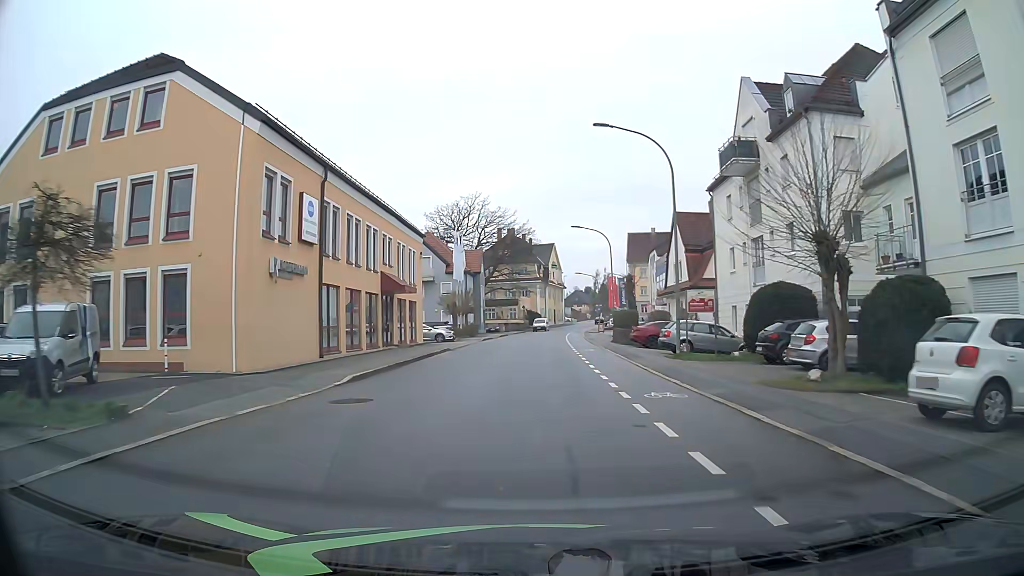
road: tertiary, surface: asphalt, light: Day
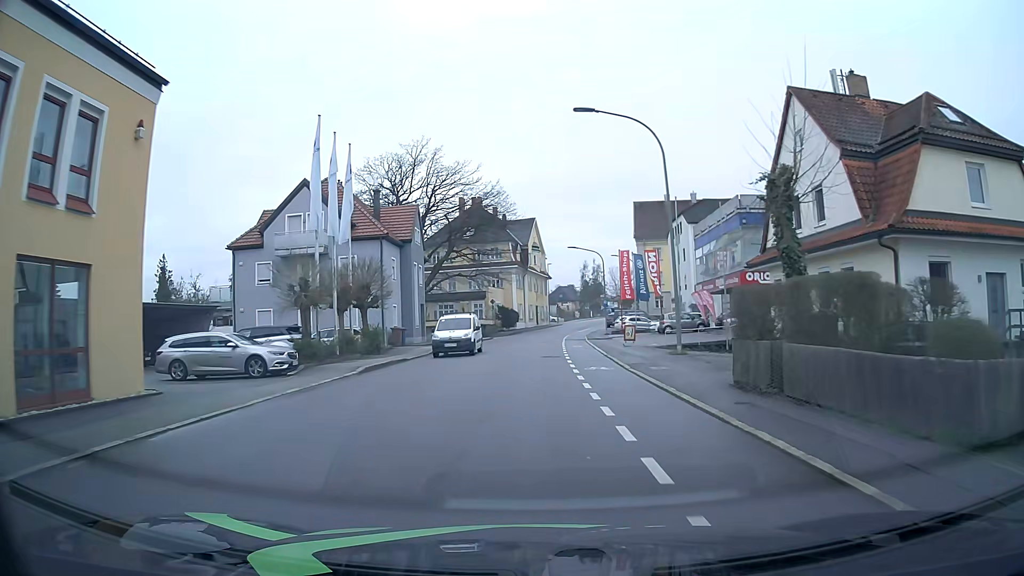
(+0.5, +30.7) m; +2°
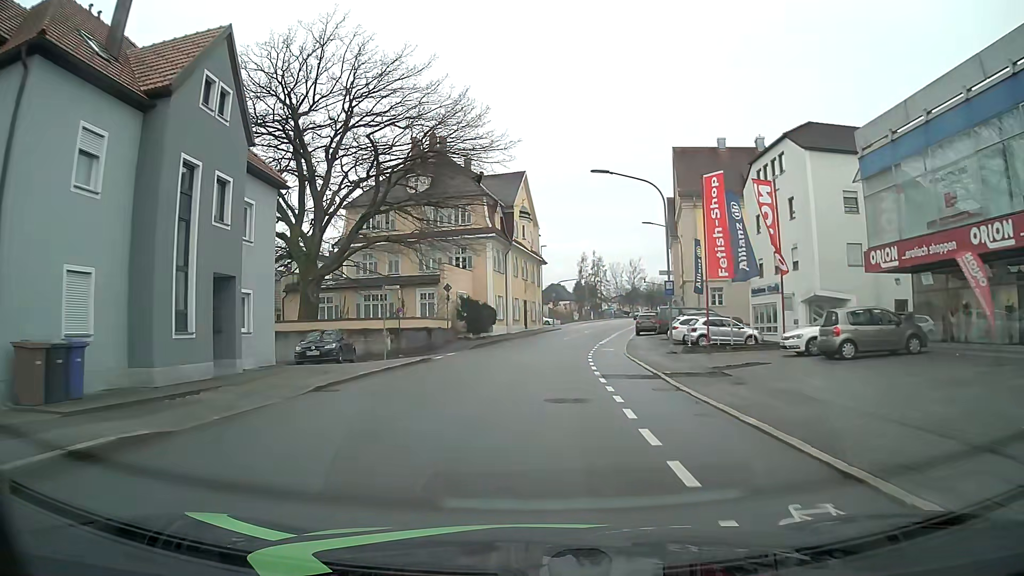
(-0.1, +30.5) m; 0°
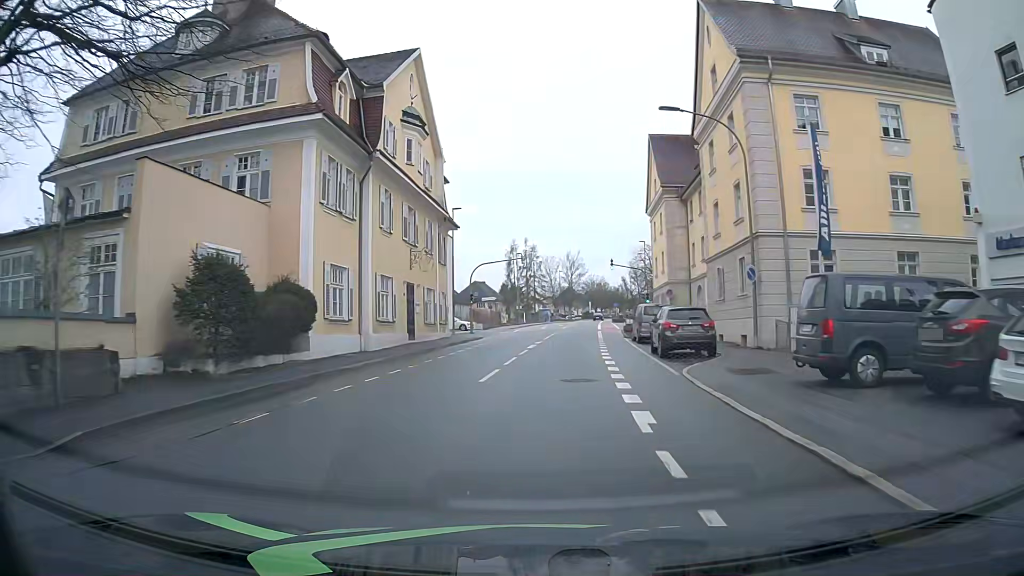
(+1.5, +30.4) m; +6°
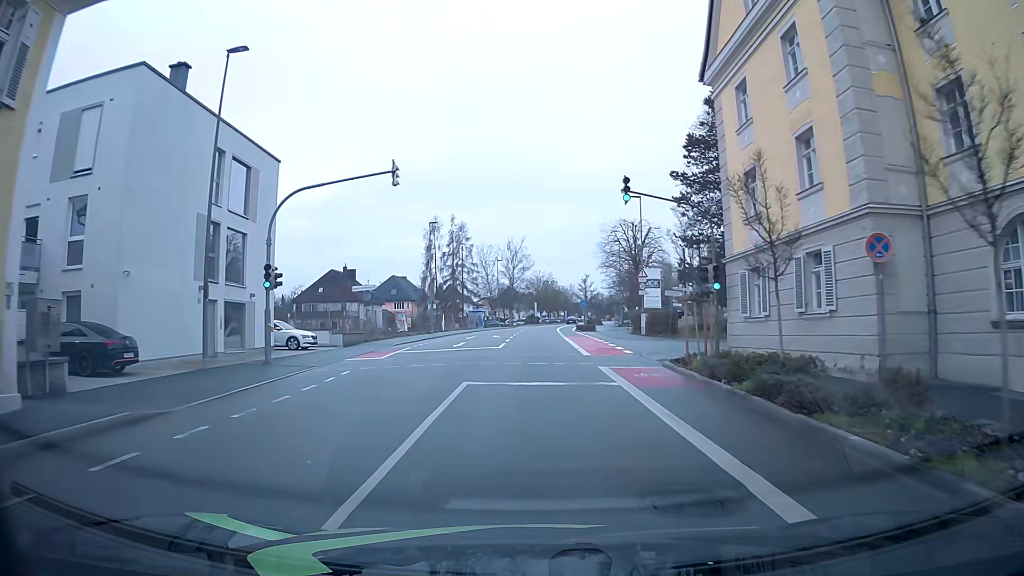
(+1.8, +34.9) m; +5°
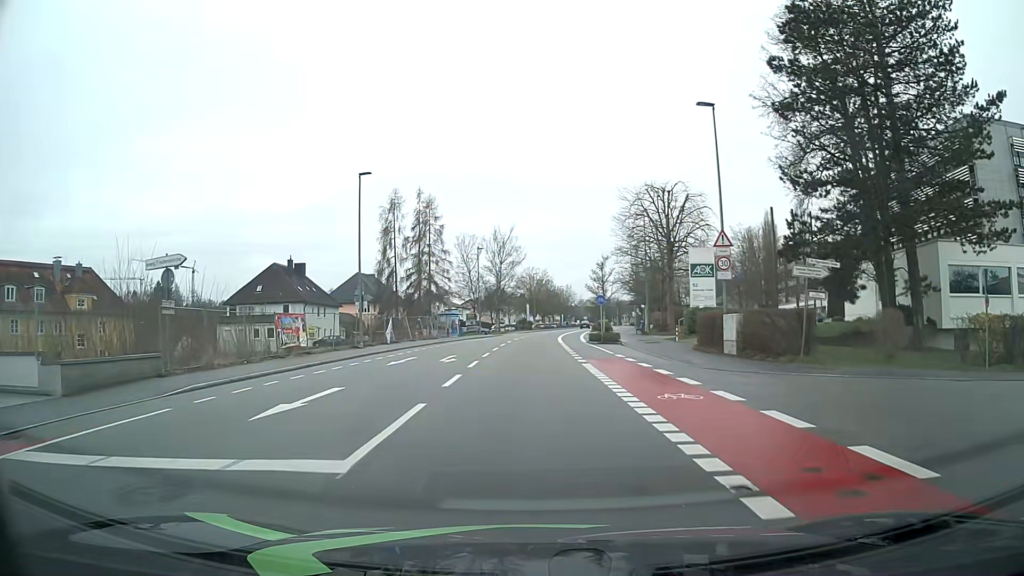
(+0.6, +23.1) m; +1°
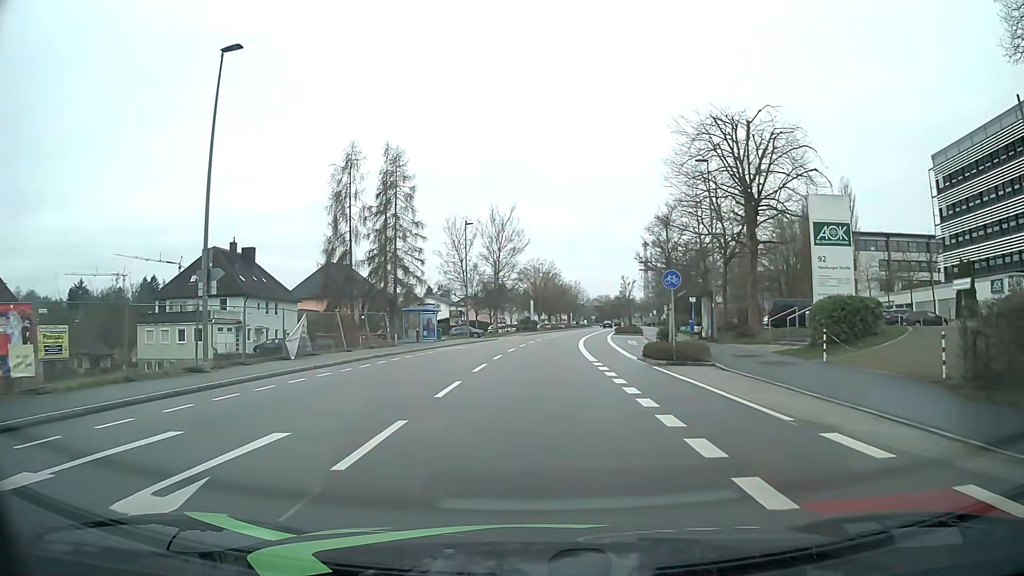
(+0.1, +19.8) m; +1°
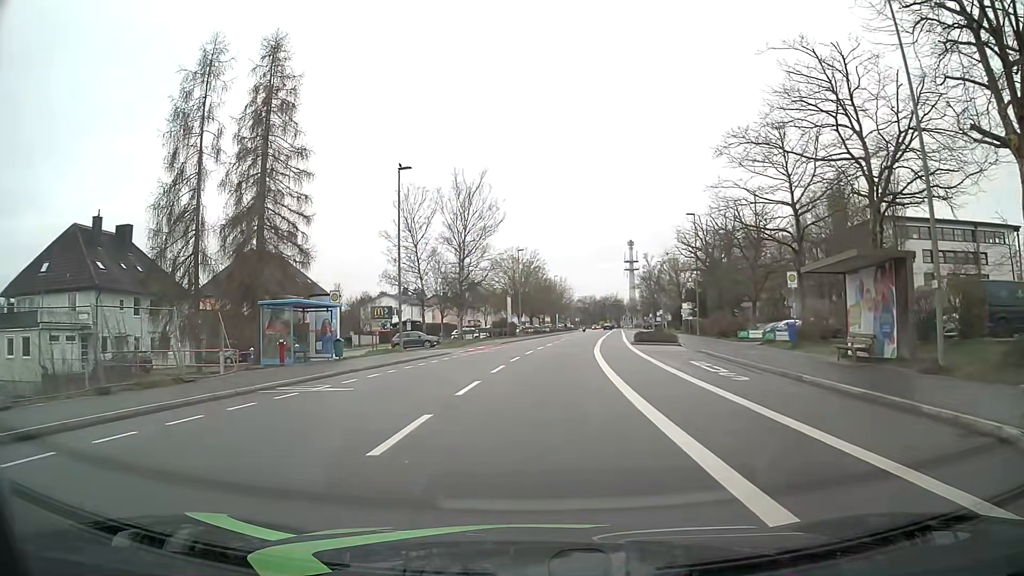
(+0.1, +23.0) m; +1°
(0, +10) (0, +20) (+1, +30) (+2, +40) (+3, +50) (+4, +60) (+5, +70) (+7, +80) (+8, +90) (+9, +99) m
